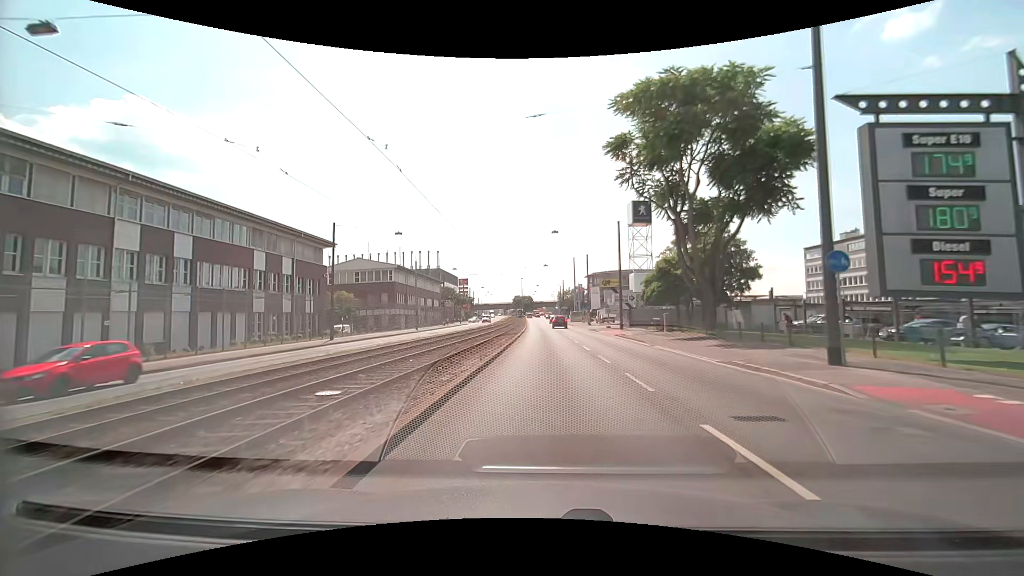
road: primary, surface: asphalt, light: Day
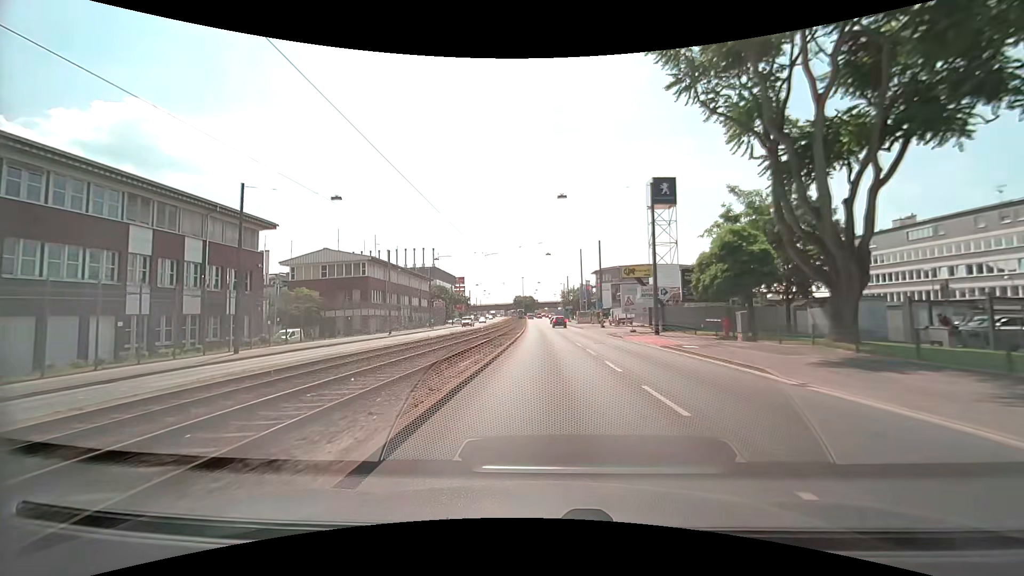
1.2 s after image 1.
(0.0, +14.3) m; -1°
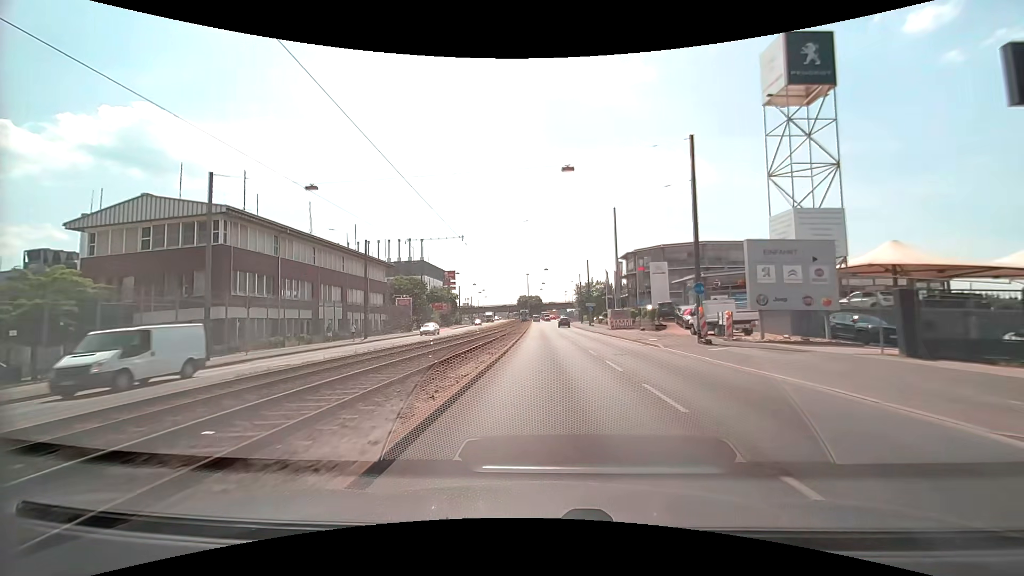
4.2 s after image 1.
(-0.1, +35.7) m; -1°
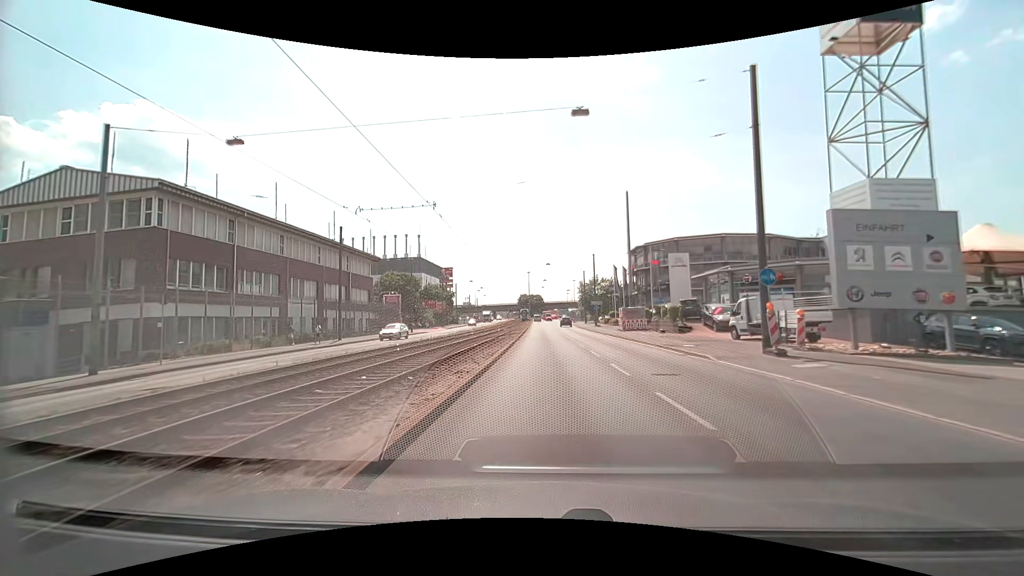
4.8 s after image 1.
(0.0, +7.2) m; 0°
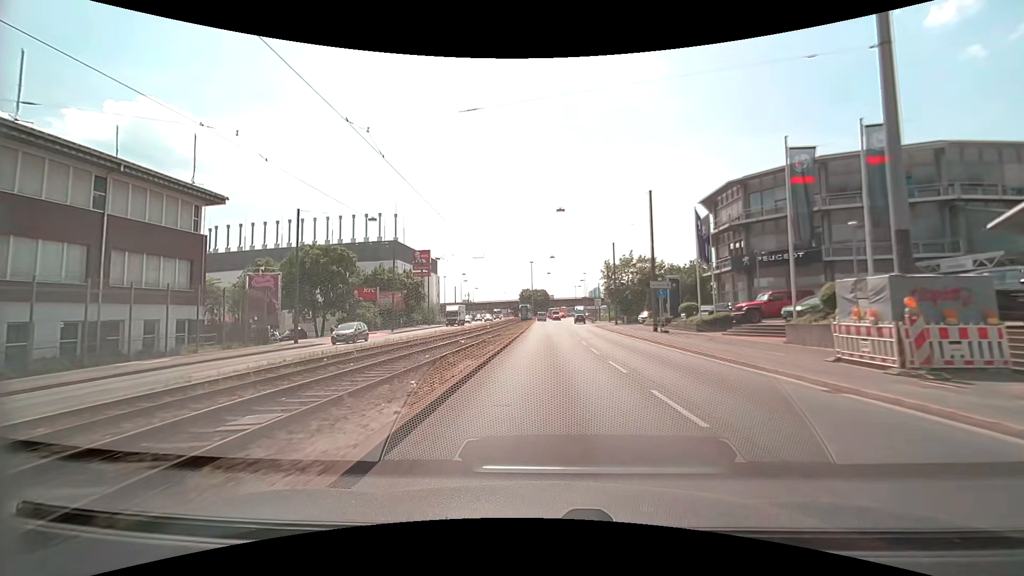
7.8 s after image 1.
(-0.1, +36.1) m; -1°
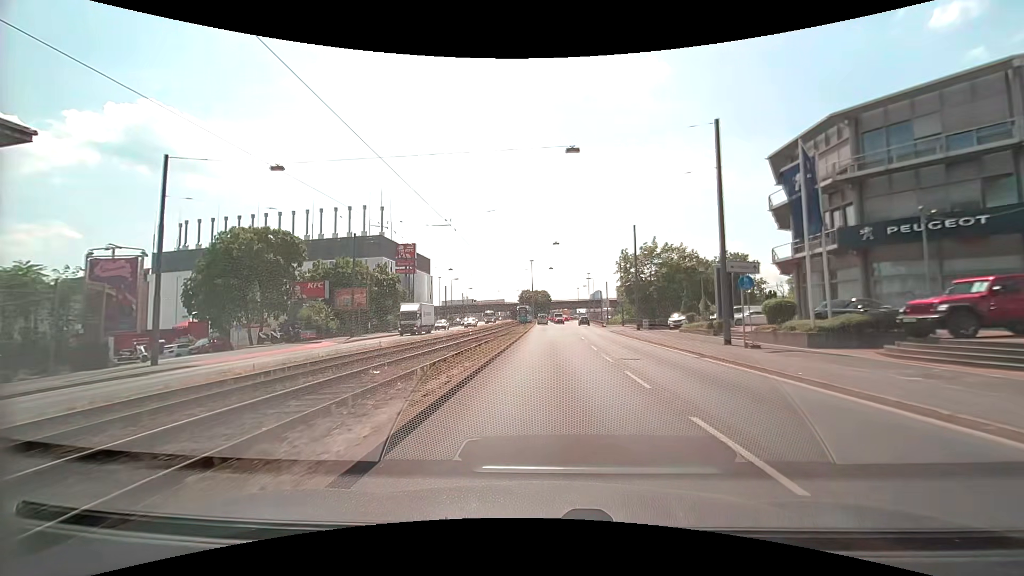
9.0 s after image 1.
(0.0, +14.1) m; +1°
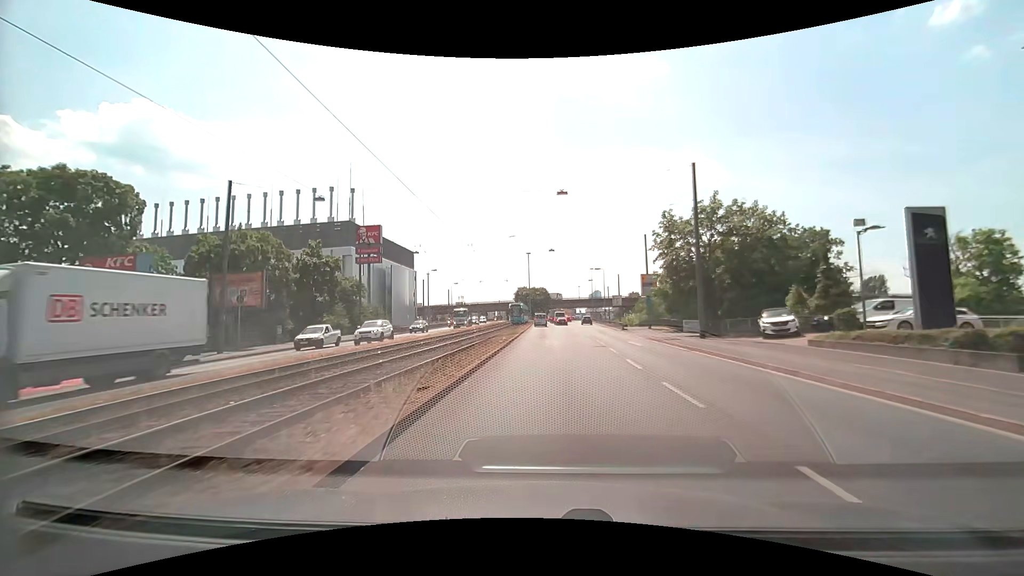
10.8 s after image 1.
(-0.2, +20.4) m; -1°
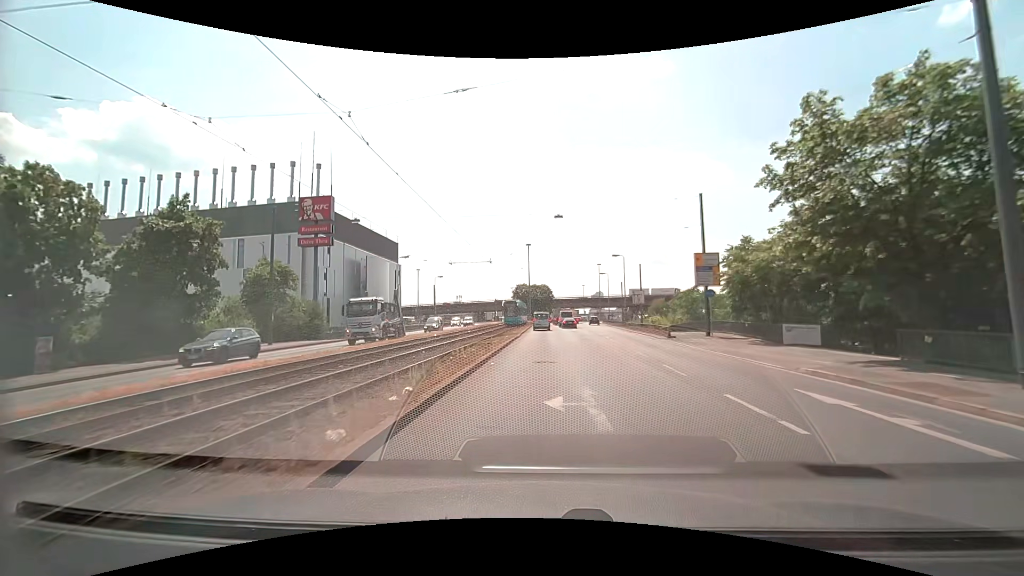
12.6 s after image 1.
(-0.1, +19.3) m; 0°
